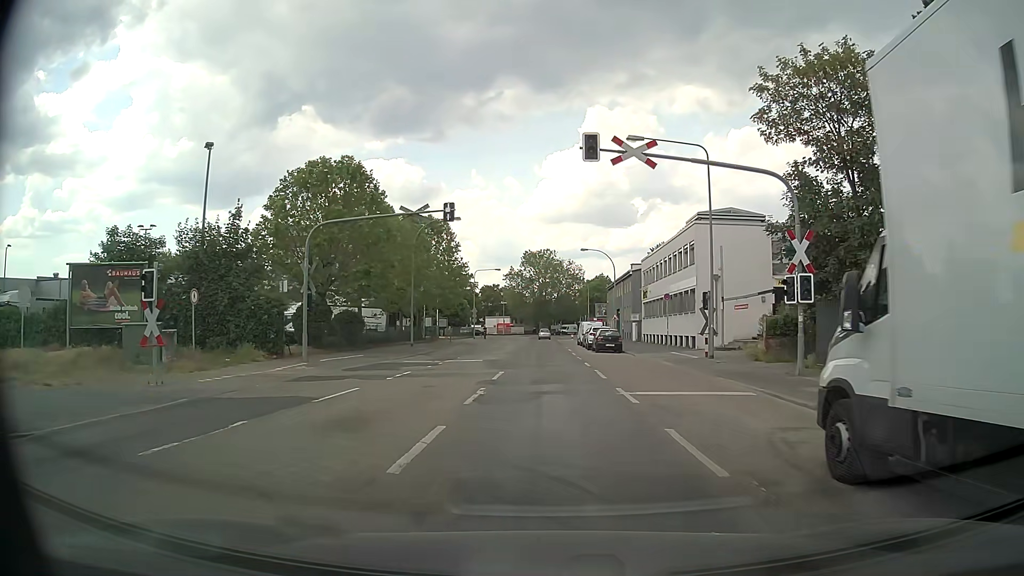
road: secondary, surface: asphalt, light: Day
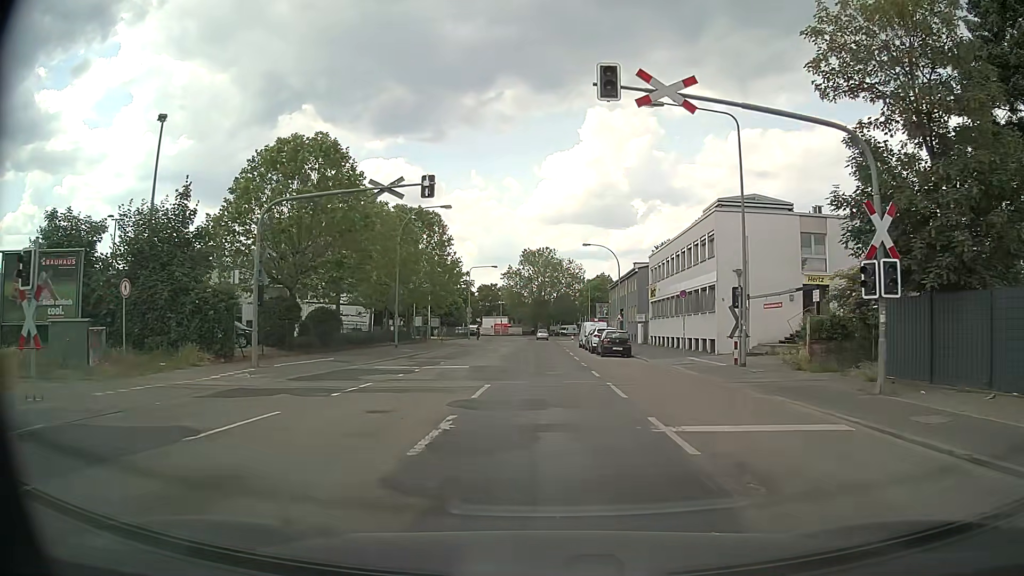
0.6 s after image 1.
(0.0, +4.9) m; 0°
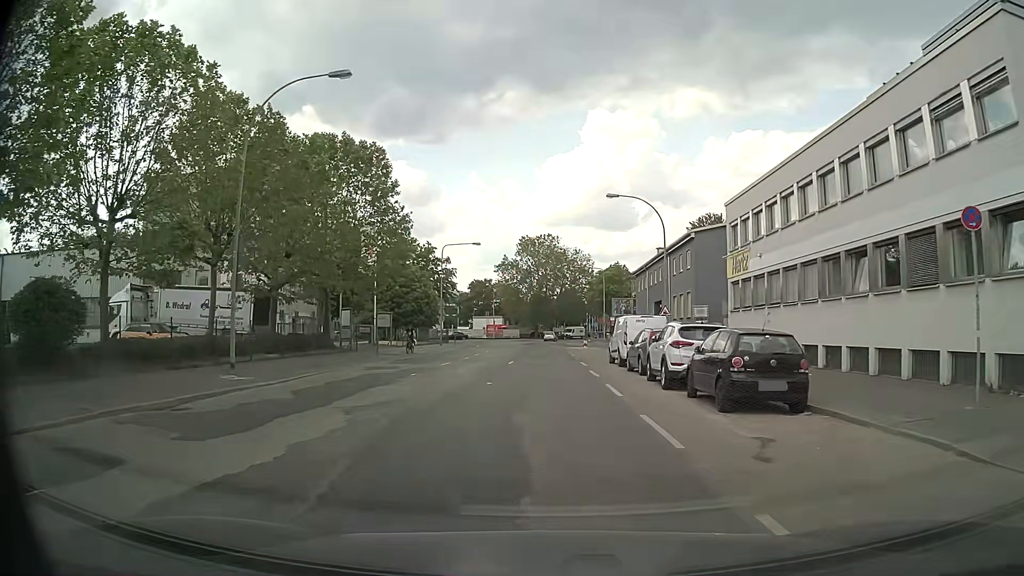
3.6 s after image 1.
(+0.1, +24.8) m; +1°
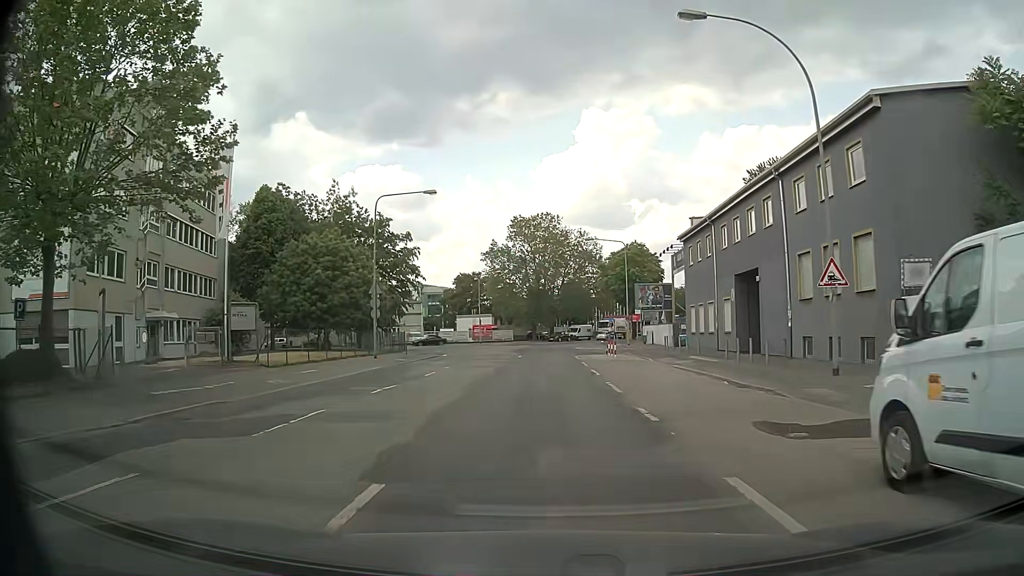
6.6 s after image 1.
(-0.2, +24.7) m; 0°
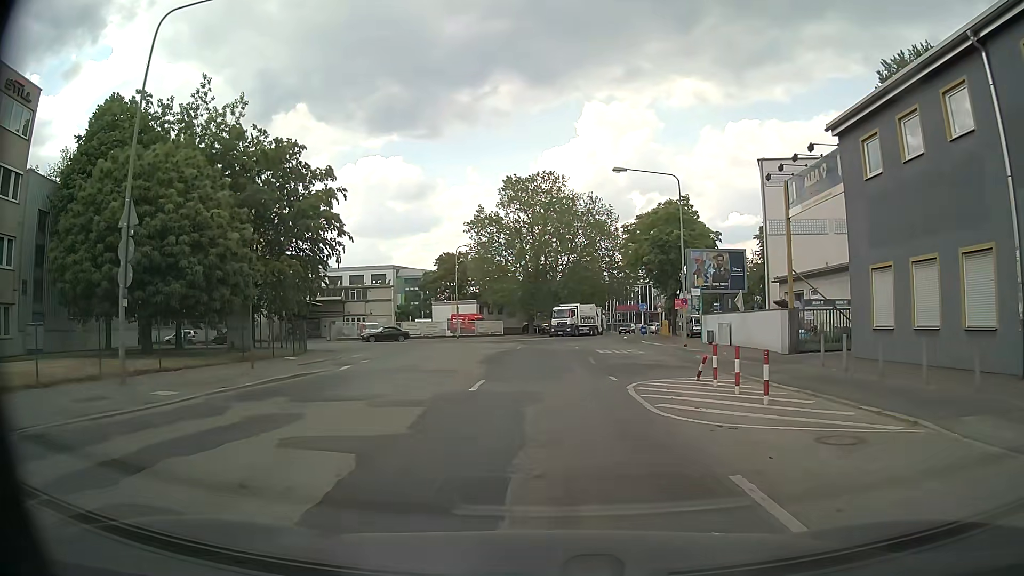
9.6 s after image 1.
(-0.1, +24.7) m; -1°
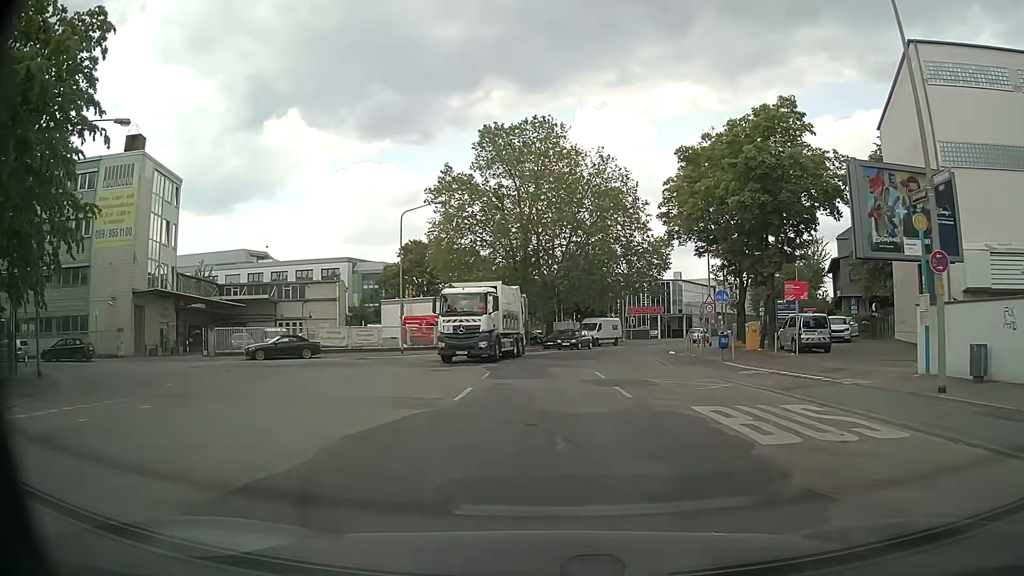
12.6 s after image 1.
(+0.2, +24.7) m; 0°
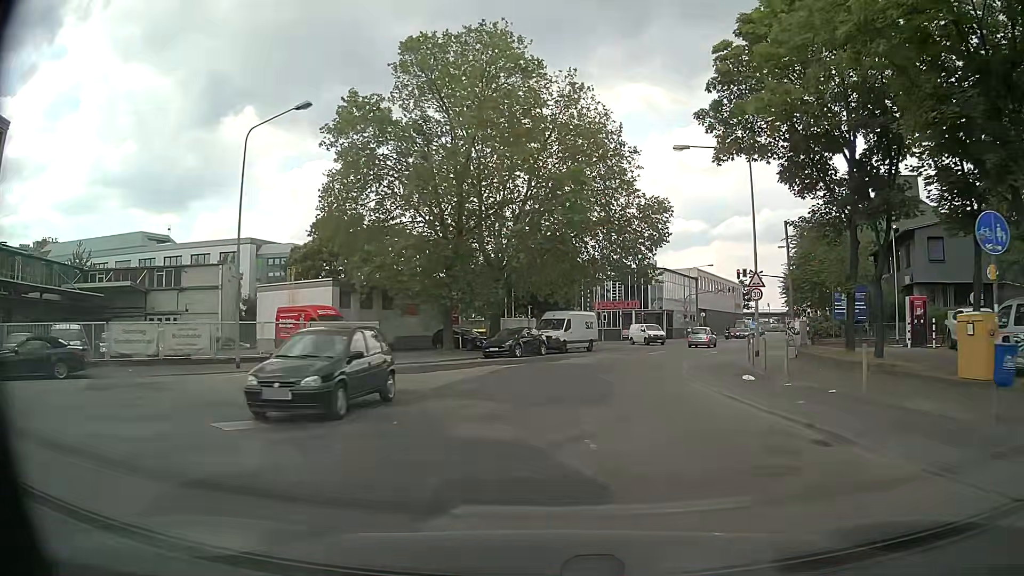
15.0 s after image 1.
(+0.6, +19.7) m; +4°
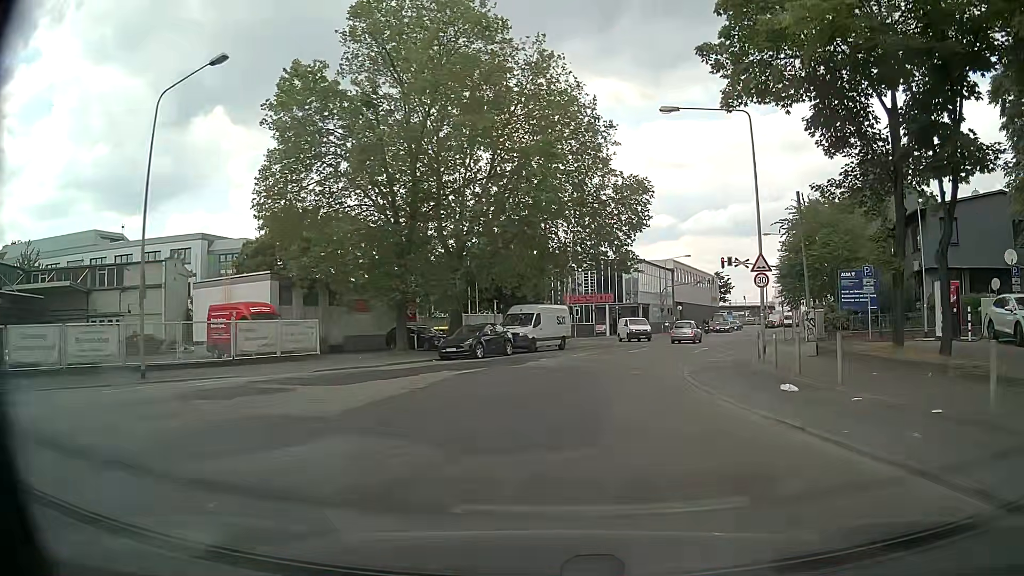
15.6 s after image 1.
(+0.2, +4.9) m; +4°
(0, +10) (+2, +20) (+5, +29) (+9, +39) (+12, +48) (+16, +57) (+20, +66) (+23, +76) (+26, +86) (+29, +95) m
